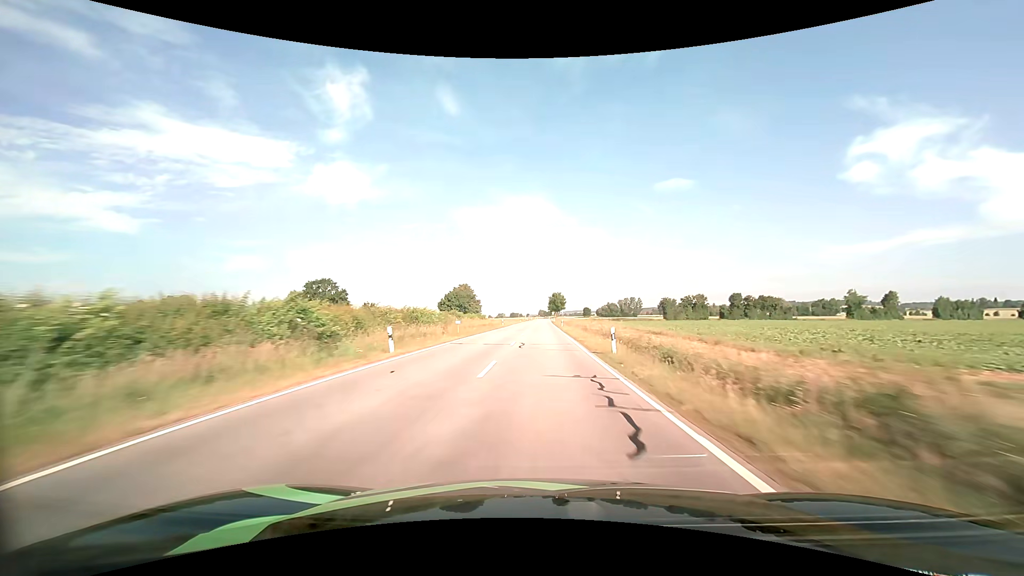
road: tertiary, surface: asphalt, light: Day
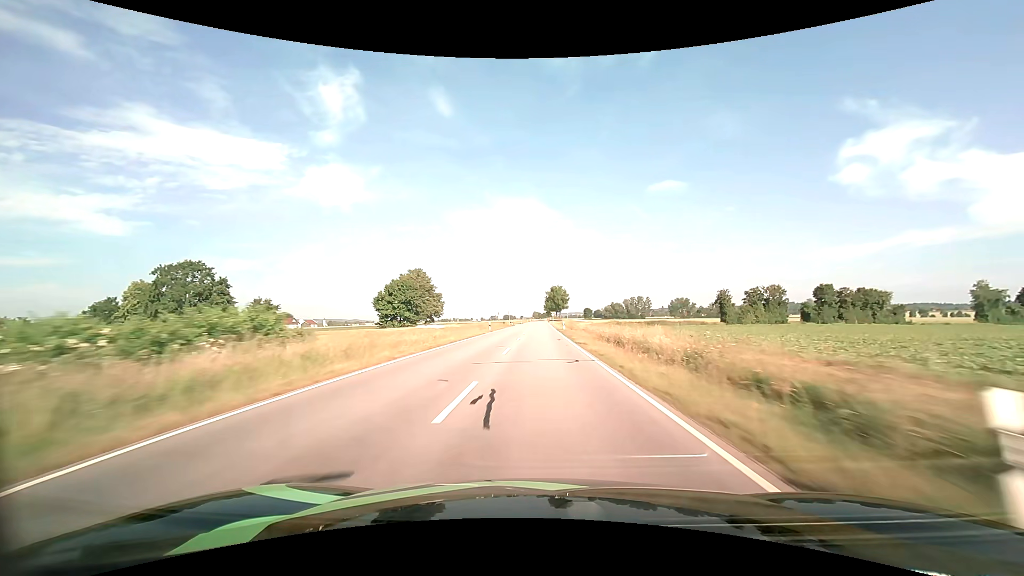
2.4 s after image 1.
(+0.6, +64.5) m; +1°
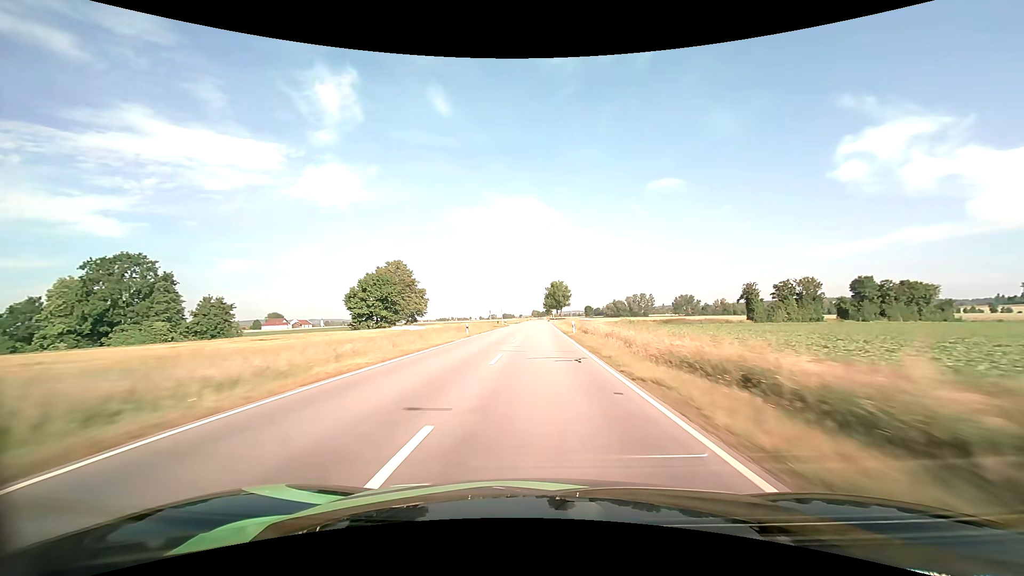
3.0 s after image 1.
(0.0, +16.2) m; 0°
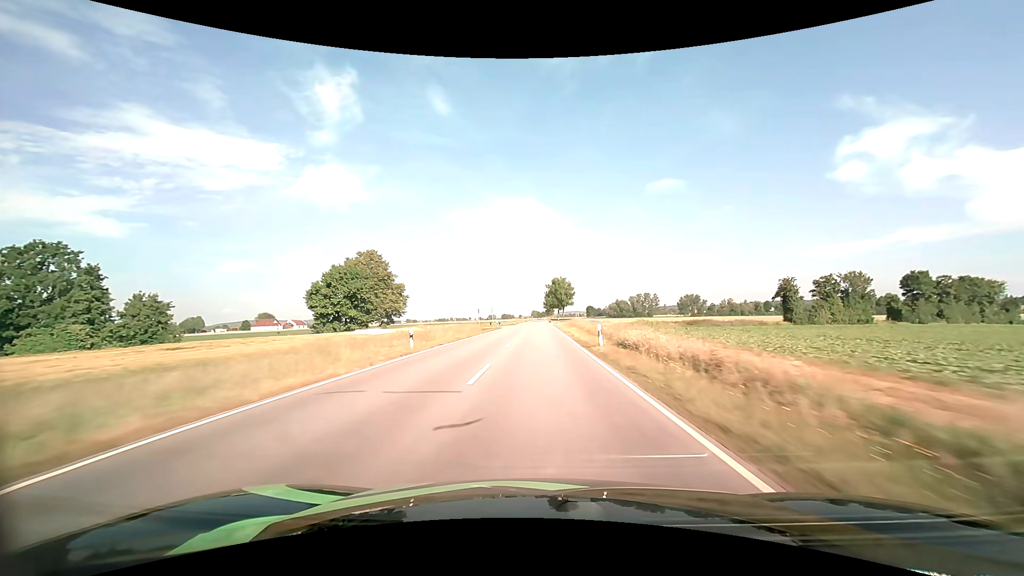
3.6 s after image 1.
(0.0, +16.2) m; 0°
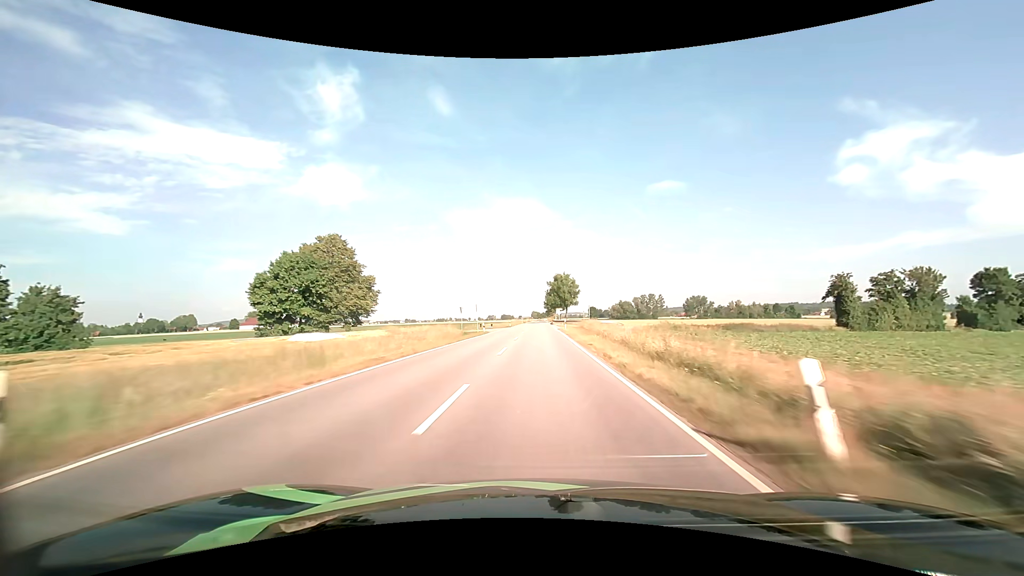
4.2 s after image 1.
(0.0, +16.1) m; 0°
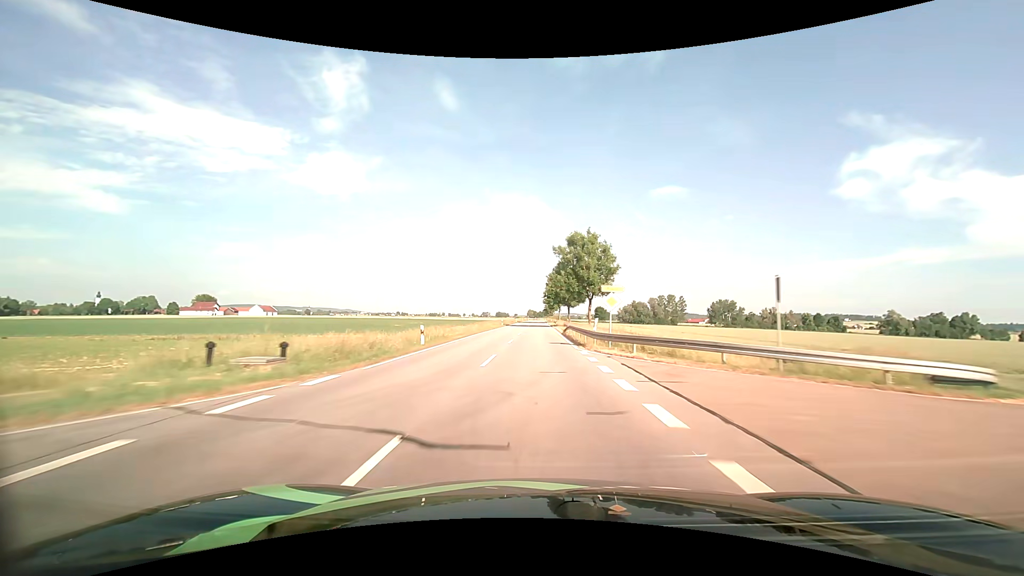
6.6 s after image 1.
(+0.2, +64.1) m; 0°
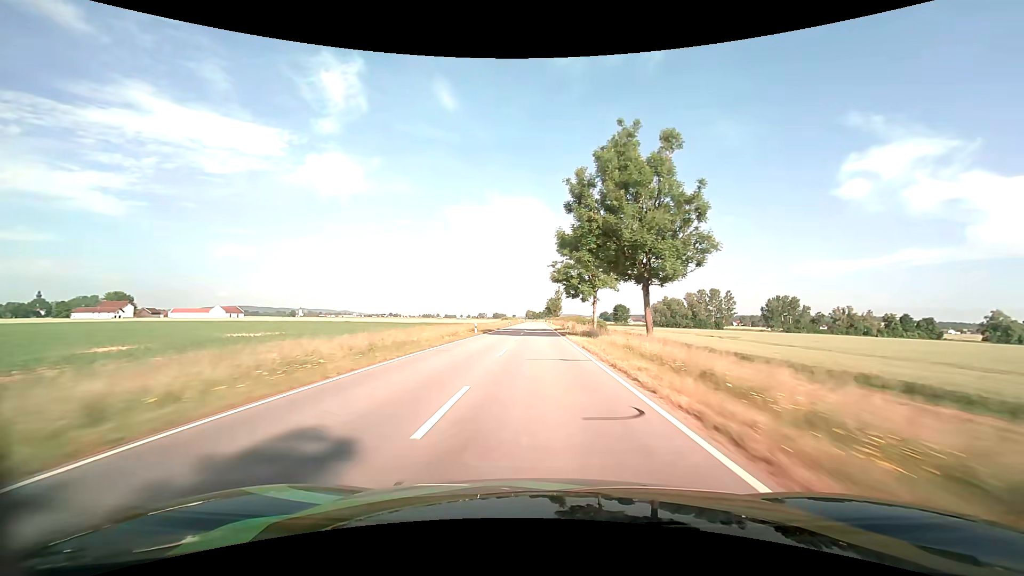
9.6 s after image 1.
(0.0, +80.1) m; 0°
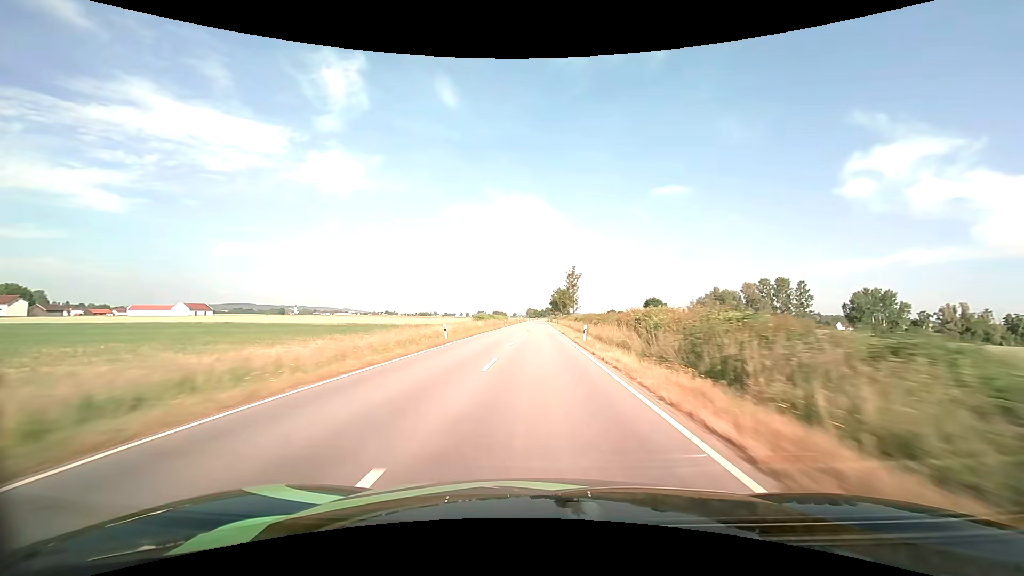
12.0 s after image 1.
(0.0, +65.4) m; 0°
(0, +10) (0, +20) (0, +30) (0, +40) (0, +50) (0, +60) (0, +70) (0, +80) (0, +90) (0, +100) m
